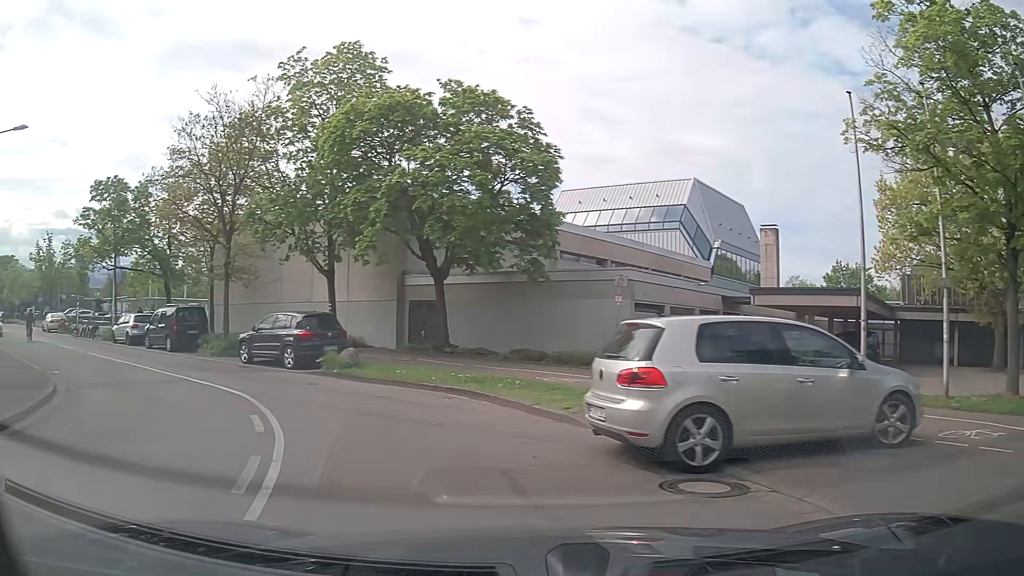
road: residential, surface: asphalt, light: Day
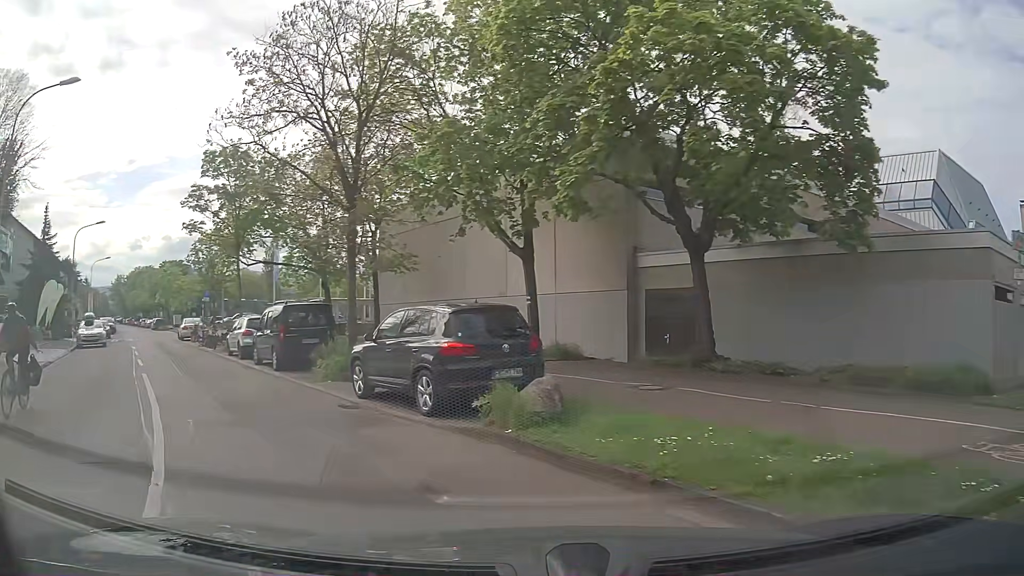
(-1.7, +9.8) m; -19°
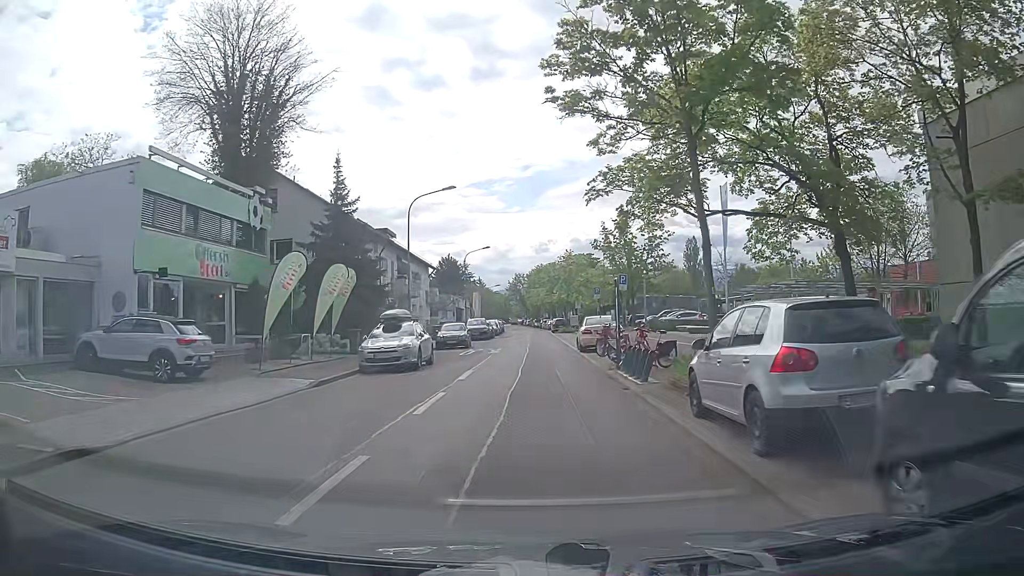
(-7.0, +16.2) m; -34°
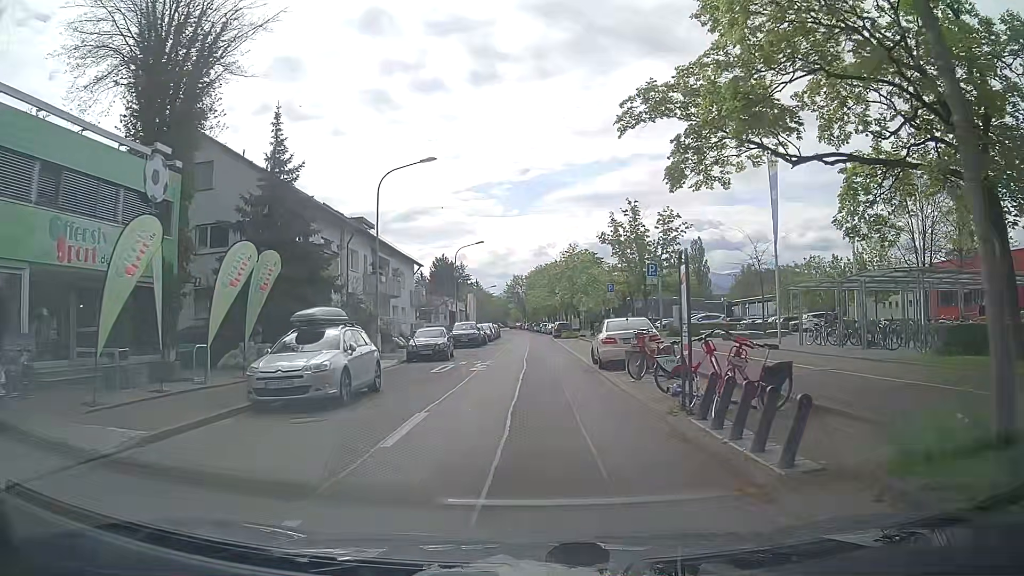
(0.0, +8.2) m; 0°
